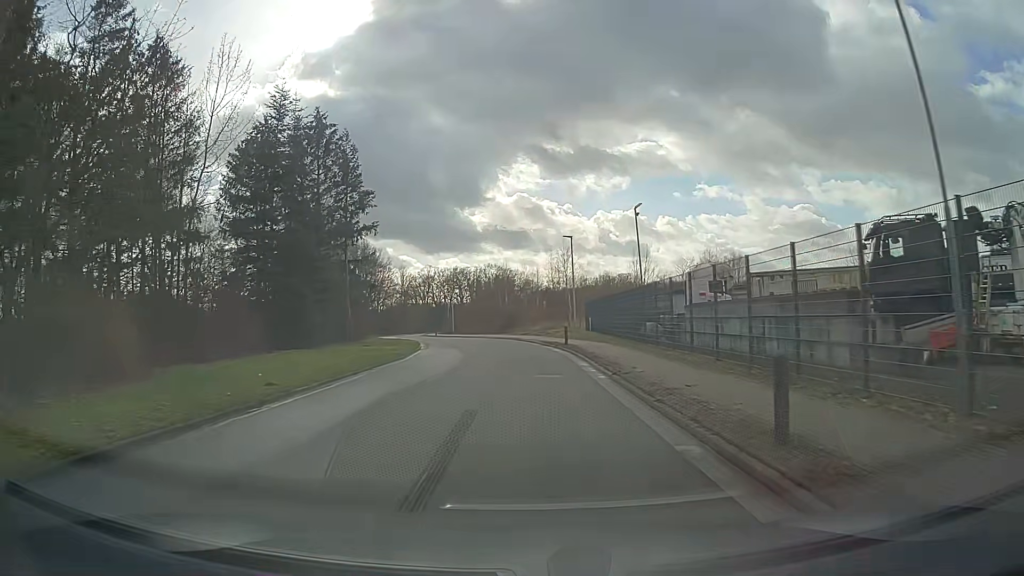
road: residential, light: Day
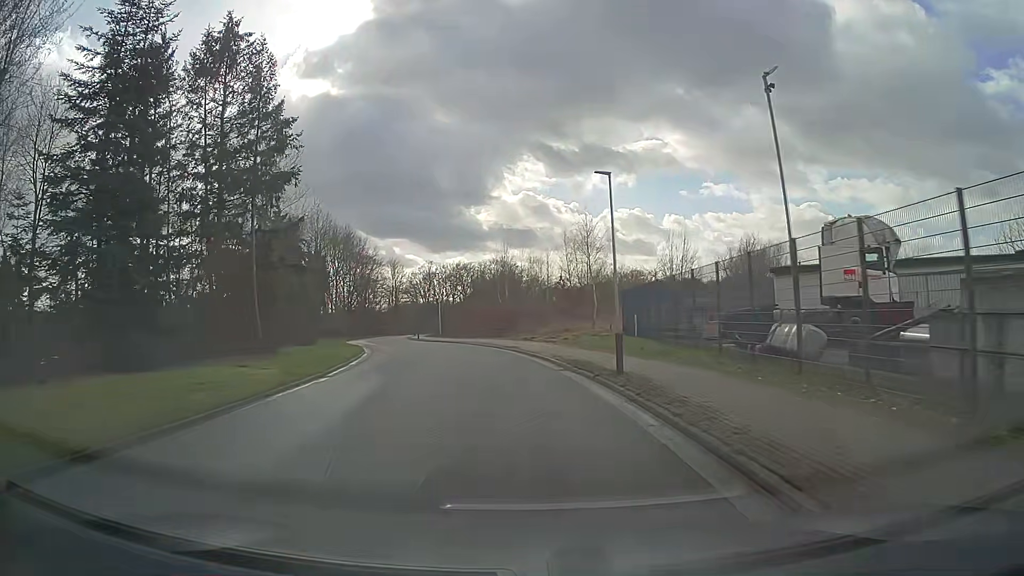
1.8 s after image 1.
(0.0, +17.9) m; 0°
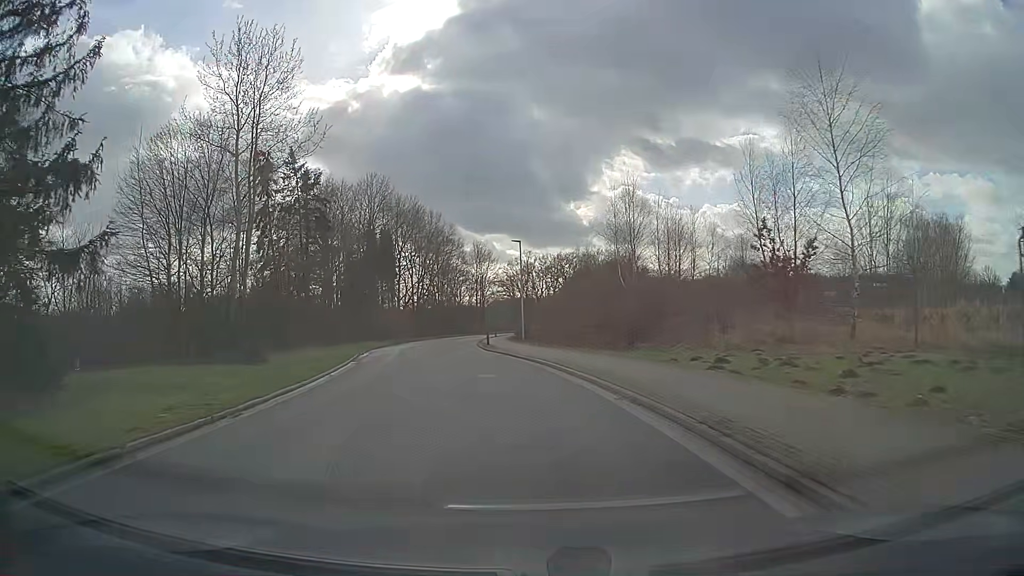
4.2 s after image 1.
(-2.1, +24.3) m; -9°
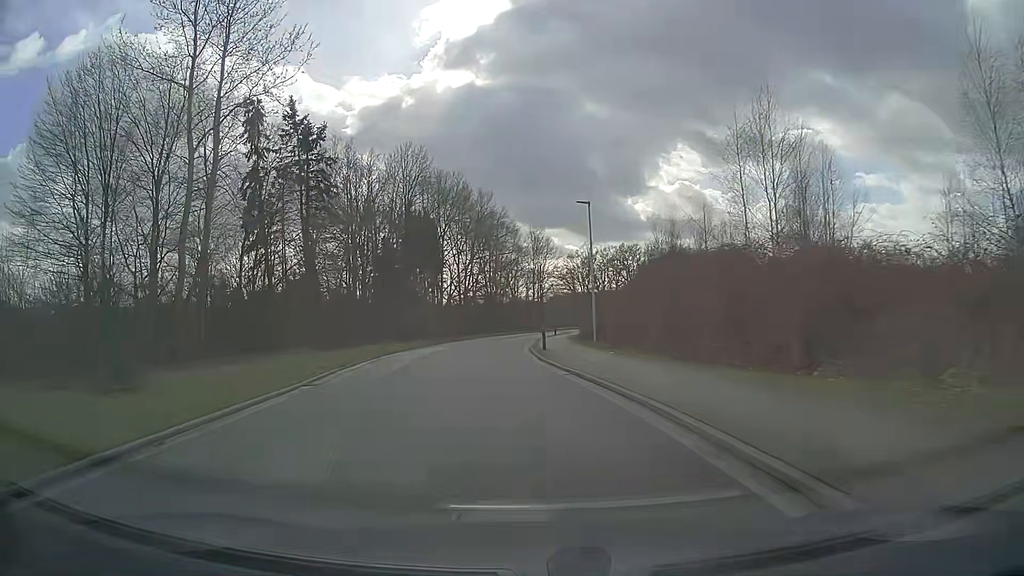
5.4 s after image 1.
(-0.6, +12.4) m; -6°
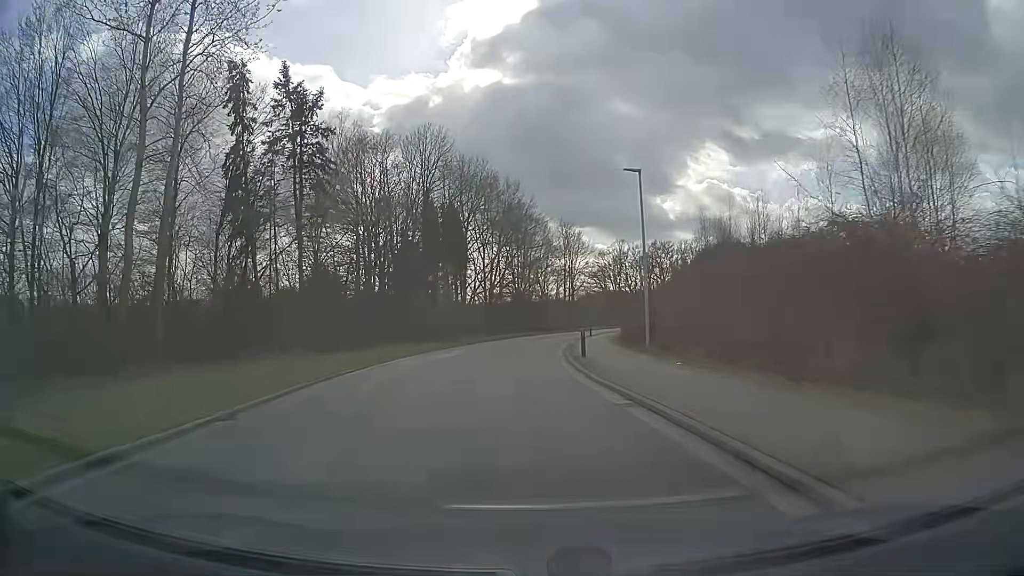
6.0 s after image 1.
(-0.1, +6.3) m; -3°
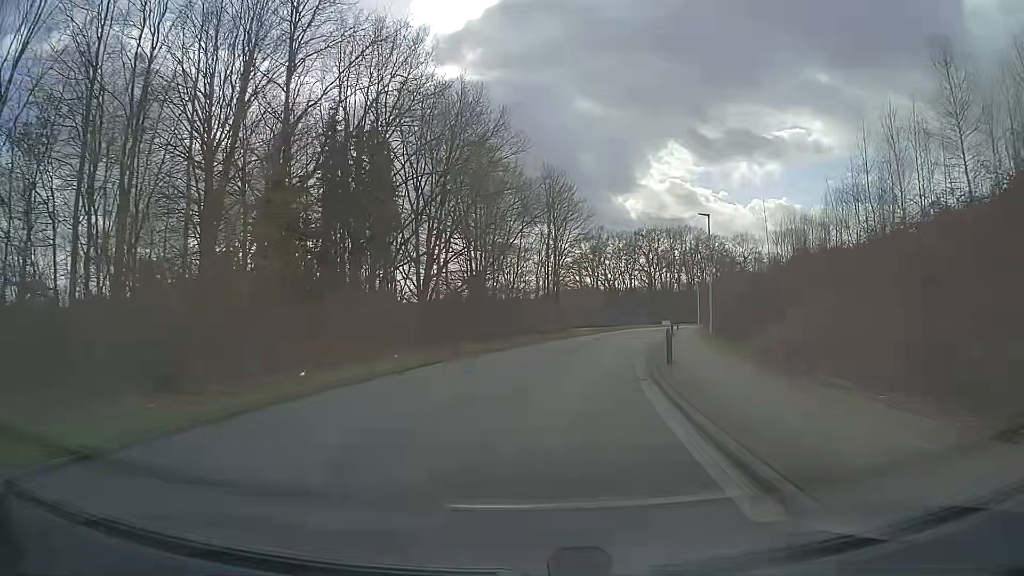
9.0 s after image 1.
(-0.1, +31.7) m; +3°
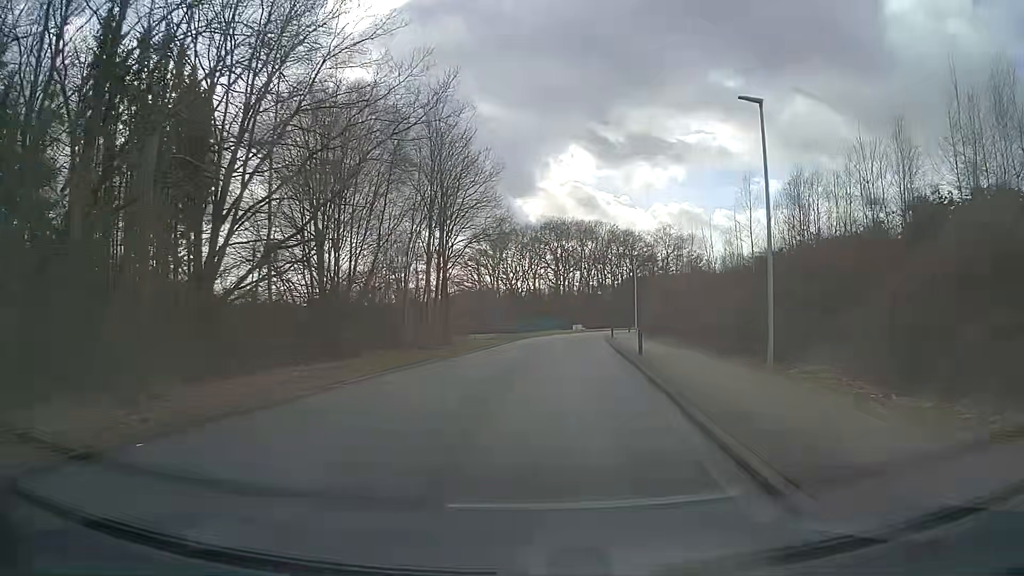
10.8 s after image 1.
(+1.3, +19.4) m; +8°
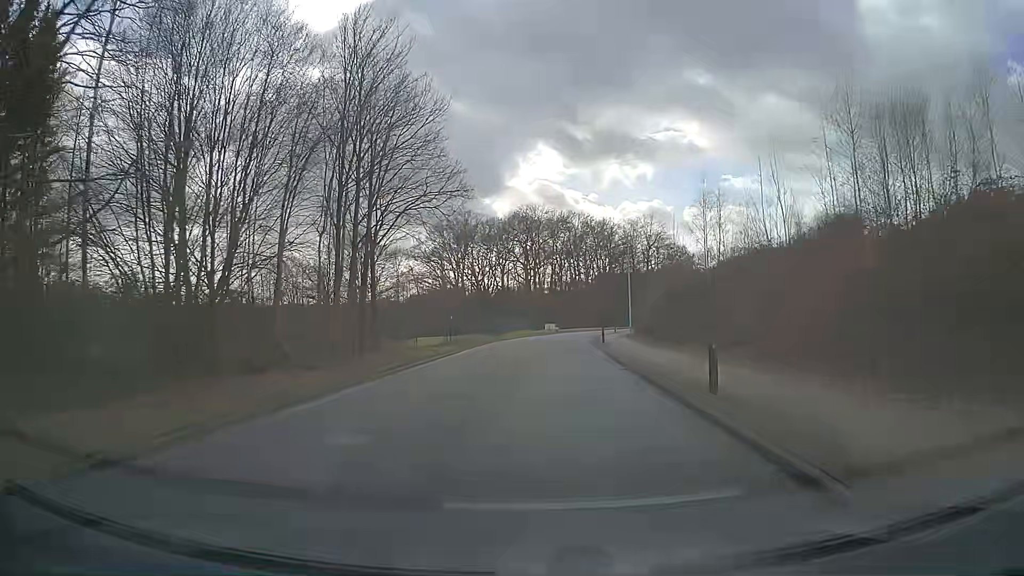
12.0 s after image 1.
(+0.4, +13.3) m; +2°
(0, +10) (0, +20) (+1, +30) (+1, +40) (+2, +50) (+4, +60) (+6, +69) (+10, +79) (+15, +88) (+20, +96) m
